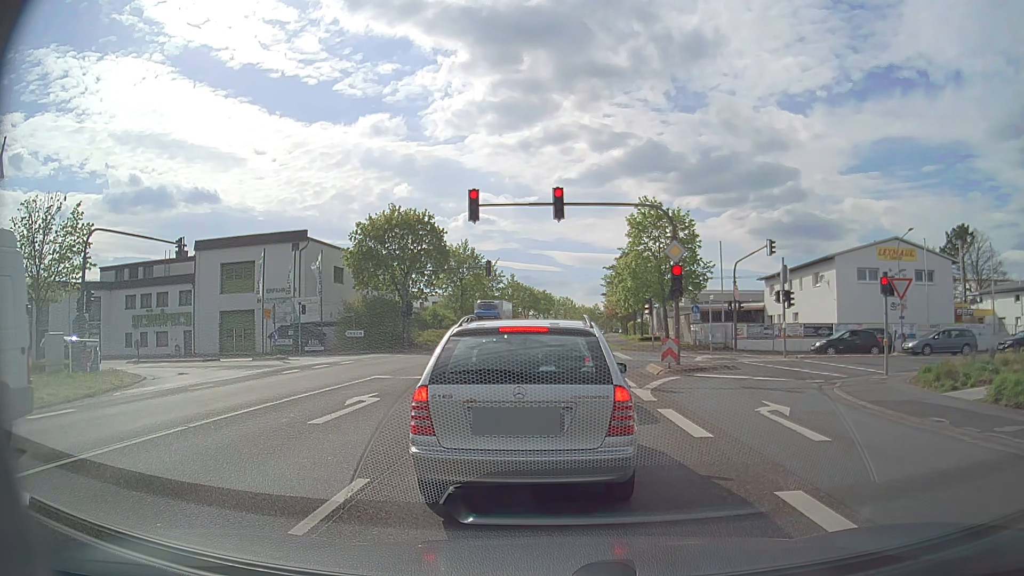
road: primary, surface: asphalt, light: Day
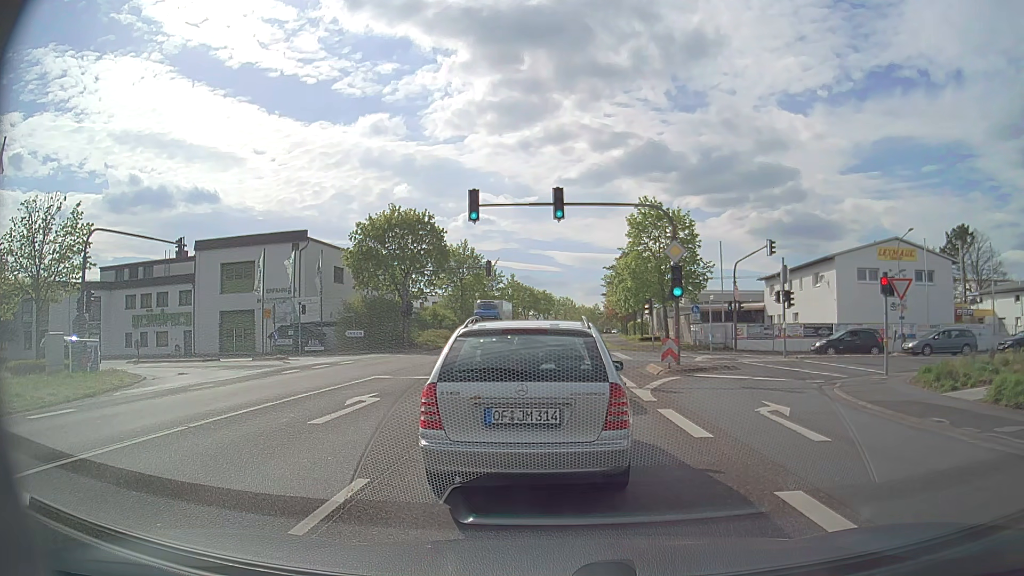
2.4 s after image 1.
(0.0, 0.0) m; 0°
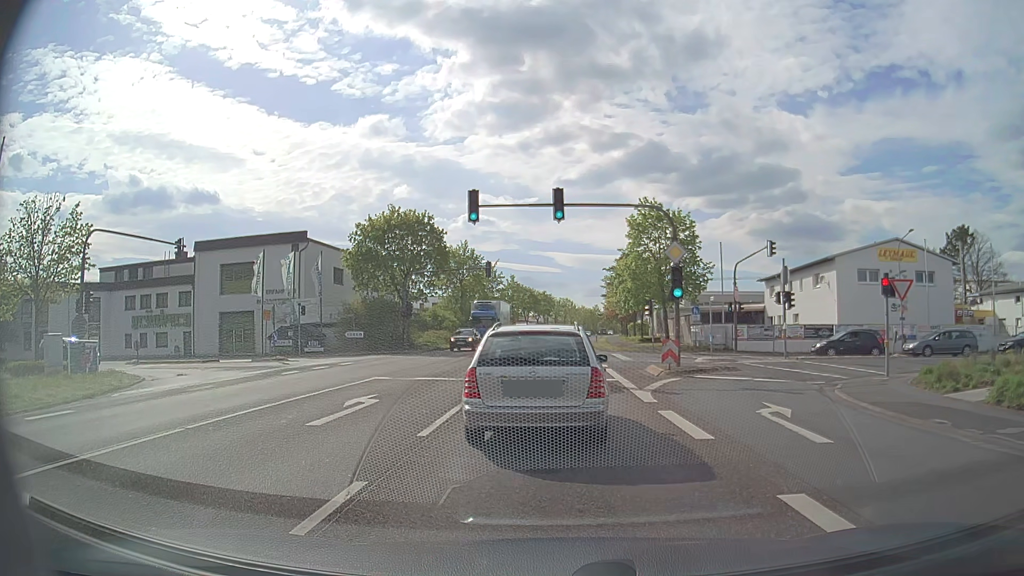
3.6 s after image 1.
(0.0, +0.1) m; 0°
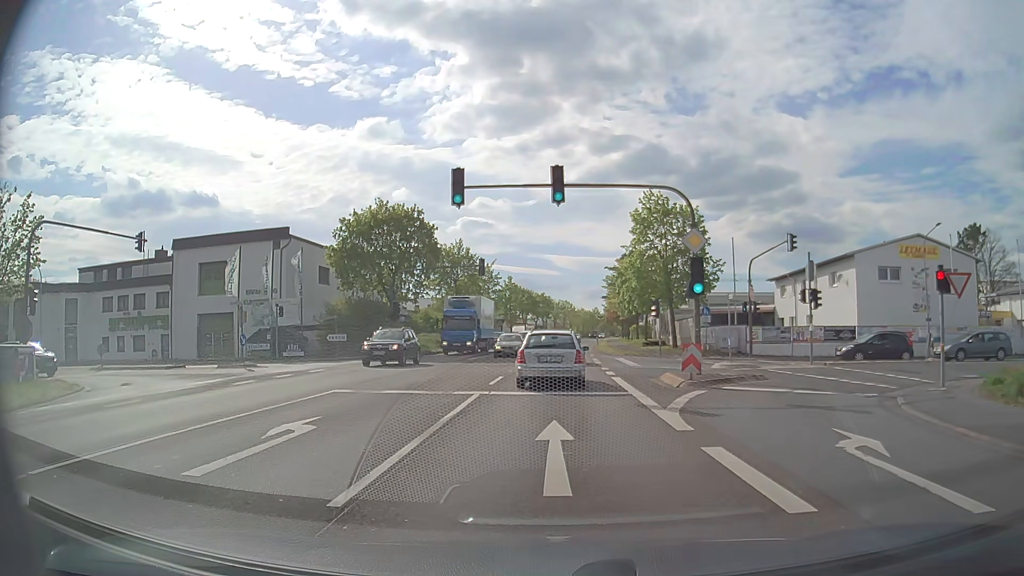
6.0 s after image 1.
(0.0, +3.9) m; 0°
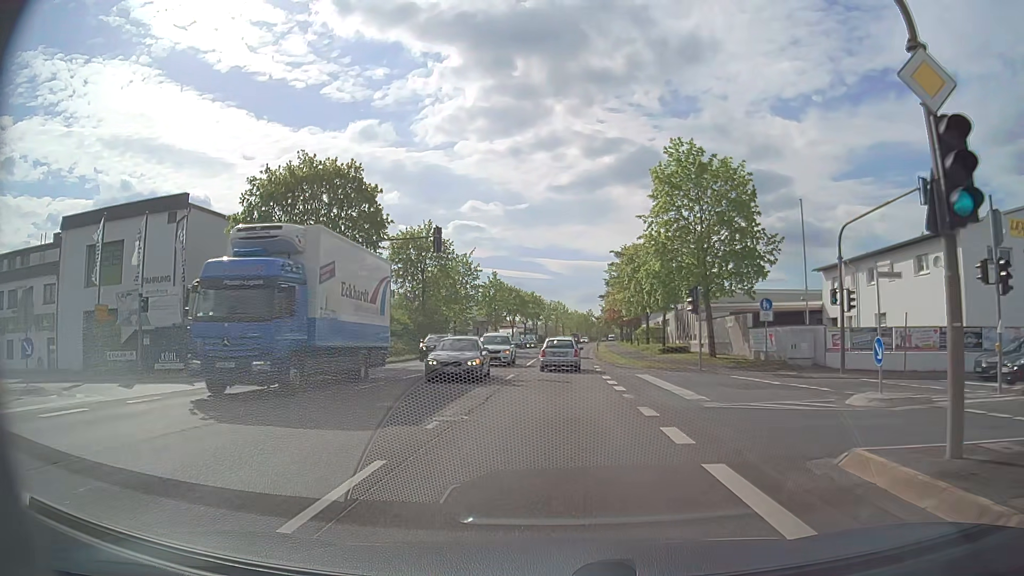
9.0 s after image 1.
(+0.2, +14.5) m; +1°
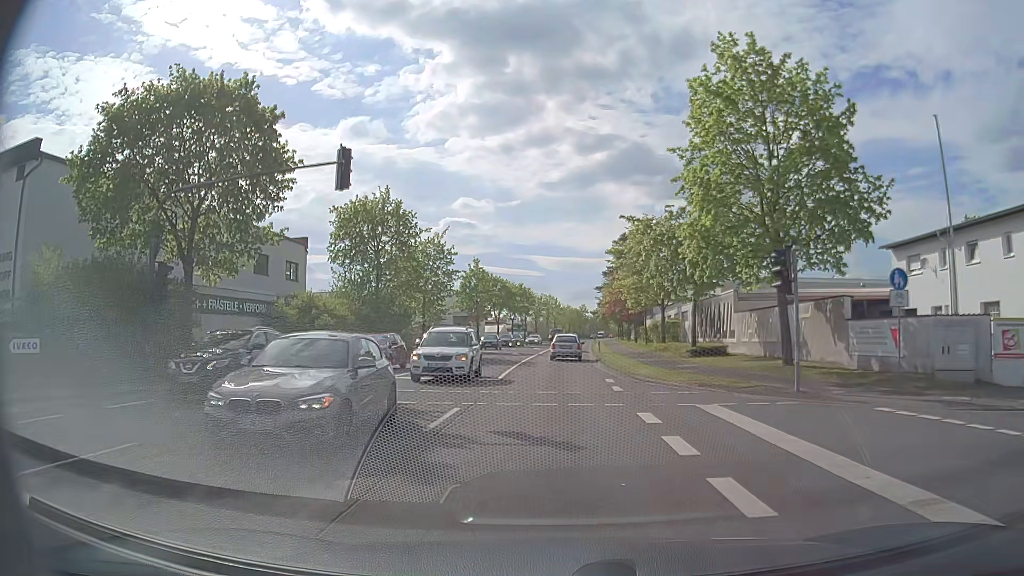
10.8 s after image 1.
(+0.1, +12.9) m; +1°
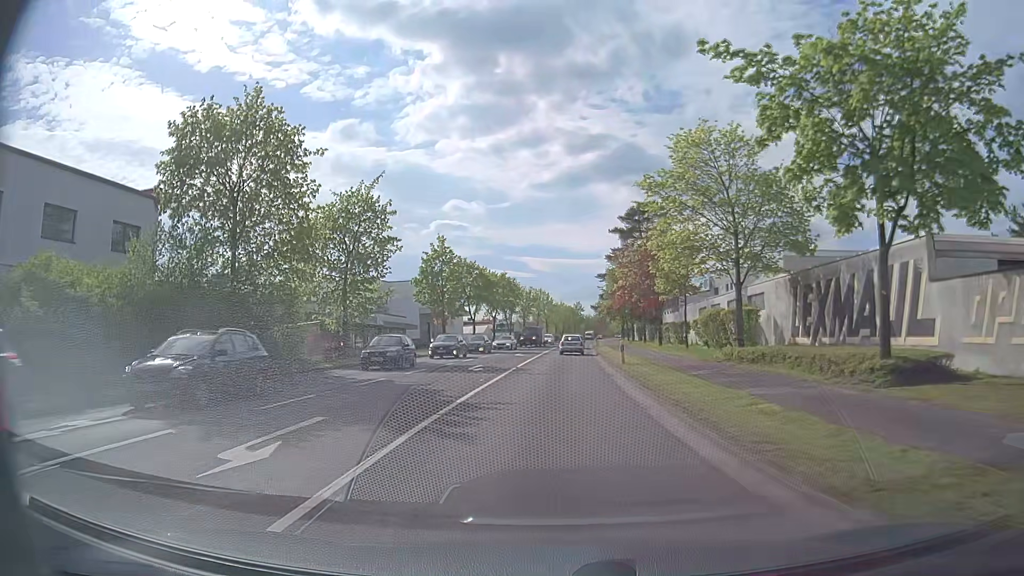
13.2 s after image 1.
(+0.1, +21.1) m; +1°
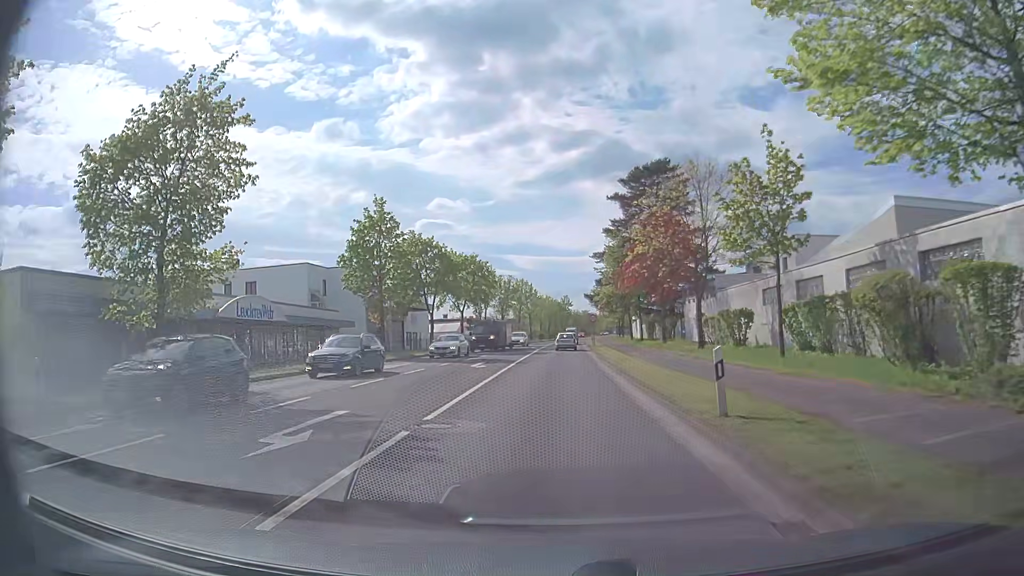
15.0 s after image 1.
(+0.2, +18.5) m; +1°
(0, +10) (0, +20) (0, +30) (0, +40) (0, +50) (0, +60) (+1, +70) (+1, +80) (+2, +90) (+2, +100) m
